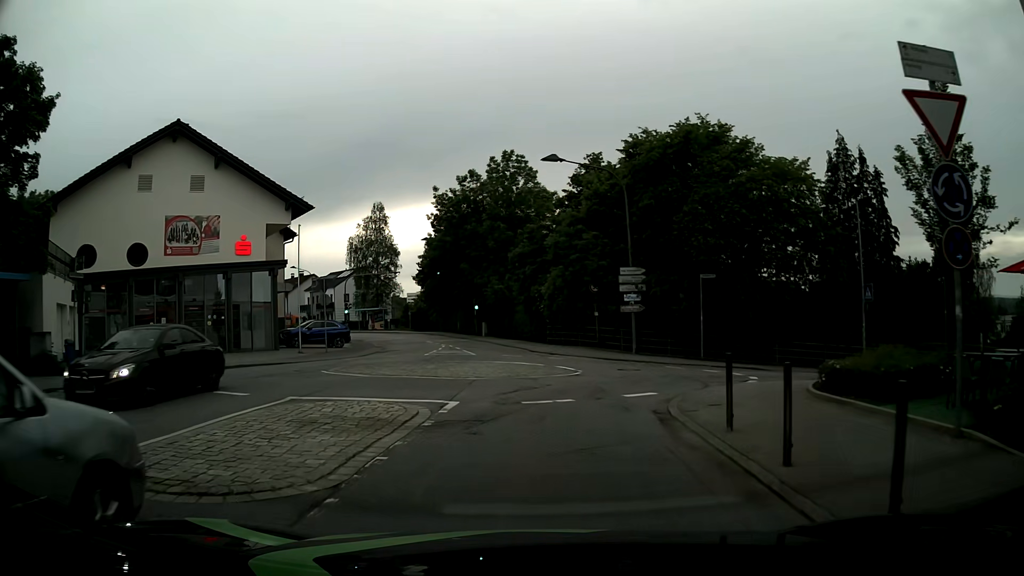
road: unclassified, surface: asphalt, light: Day
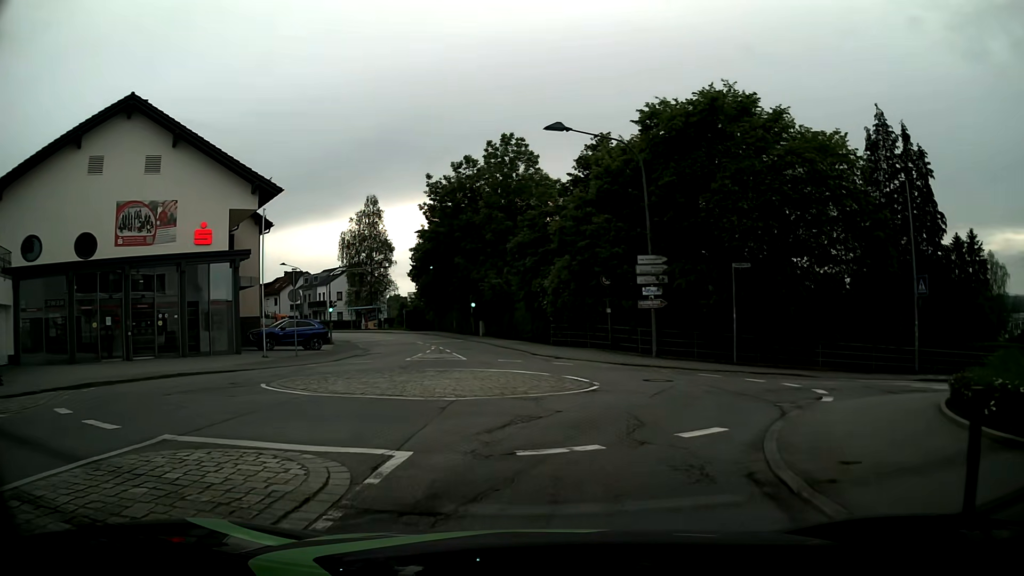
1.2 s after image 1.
(+0.1, +4.6) m; +1°
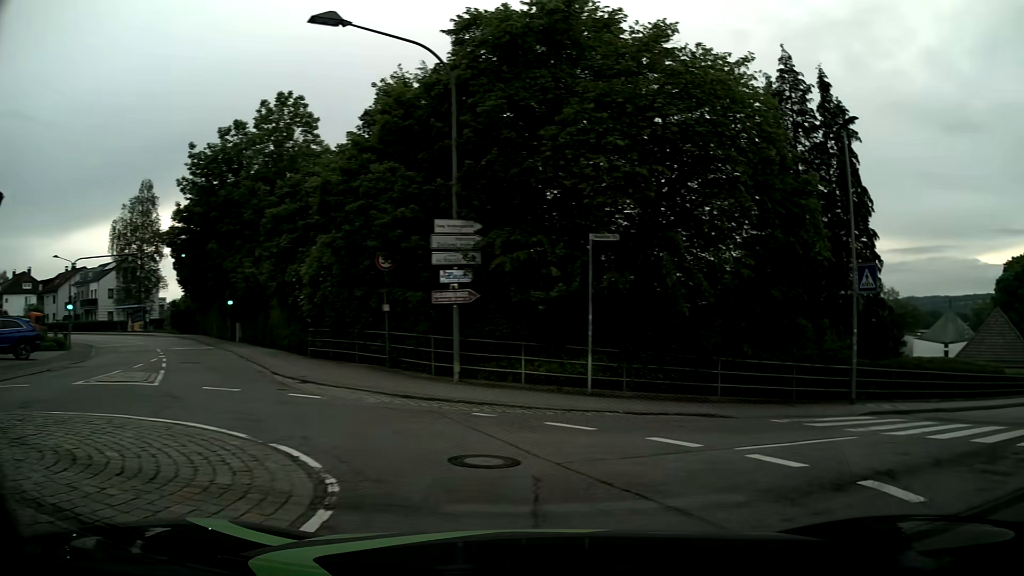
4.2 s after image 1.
(+0.6, +9.8) m; +17°
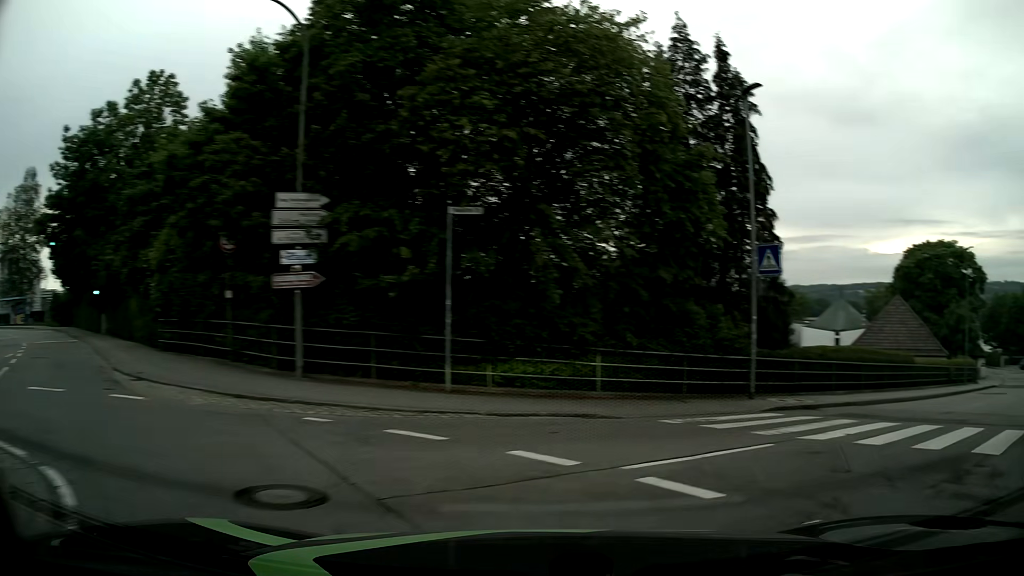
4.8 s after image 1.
(+0.2, +2.1) m; +11°
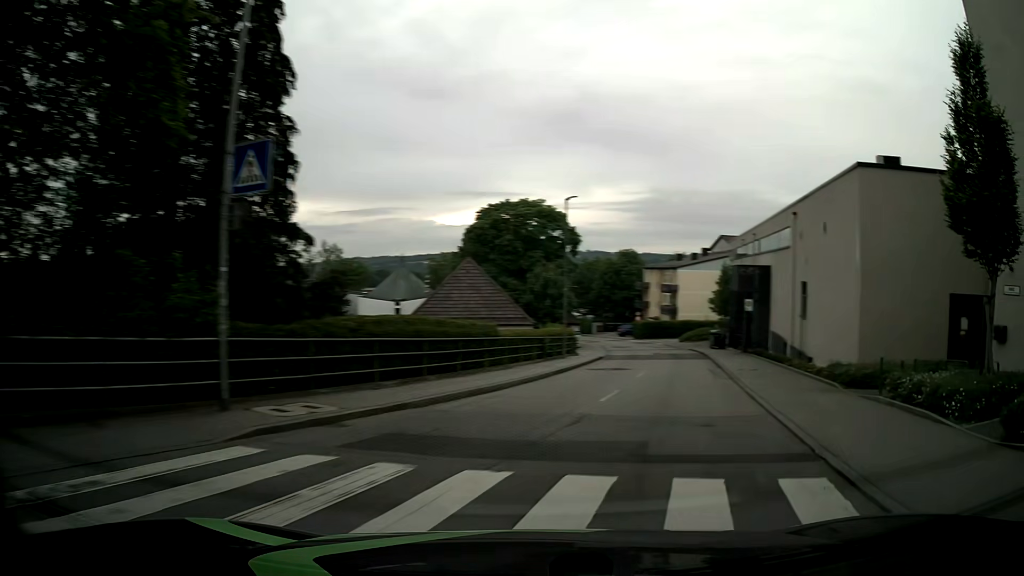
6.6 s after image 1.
(+2.6, +7.2) m; +36°
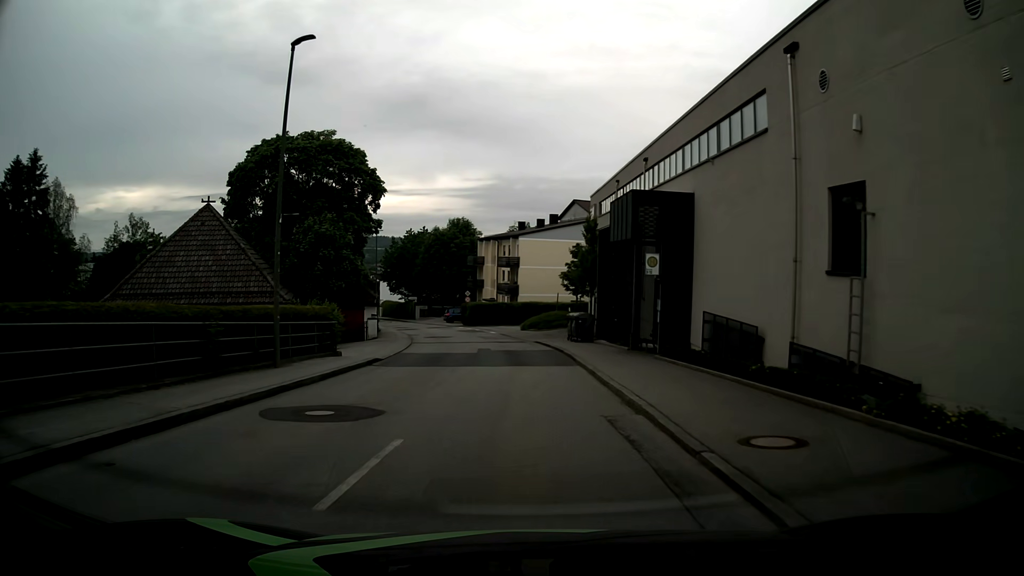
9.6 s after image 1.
(+4.0, +18.2) m; +14°
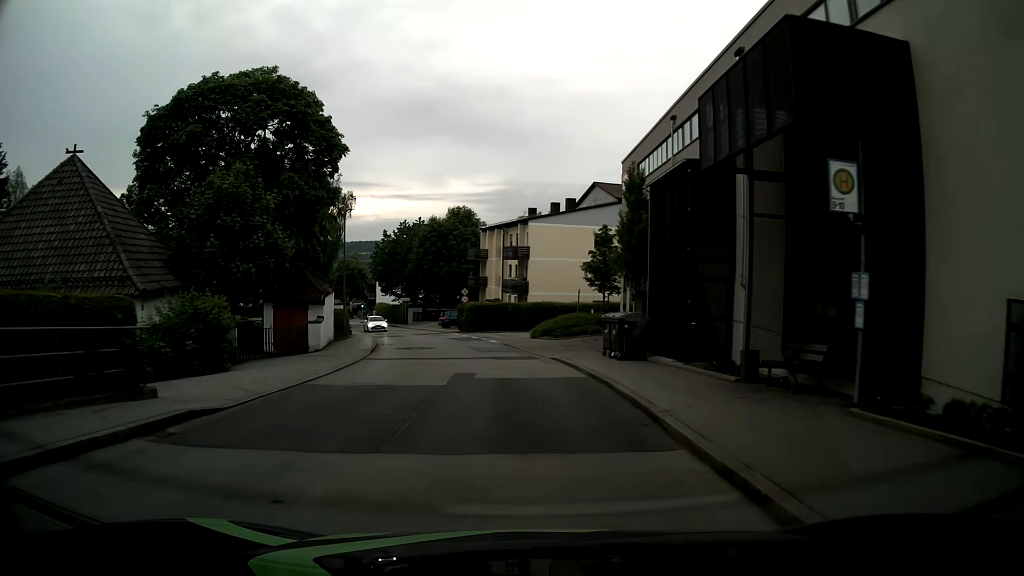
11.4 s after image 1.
(0.0, +12.9) m; 0°
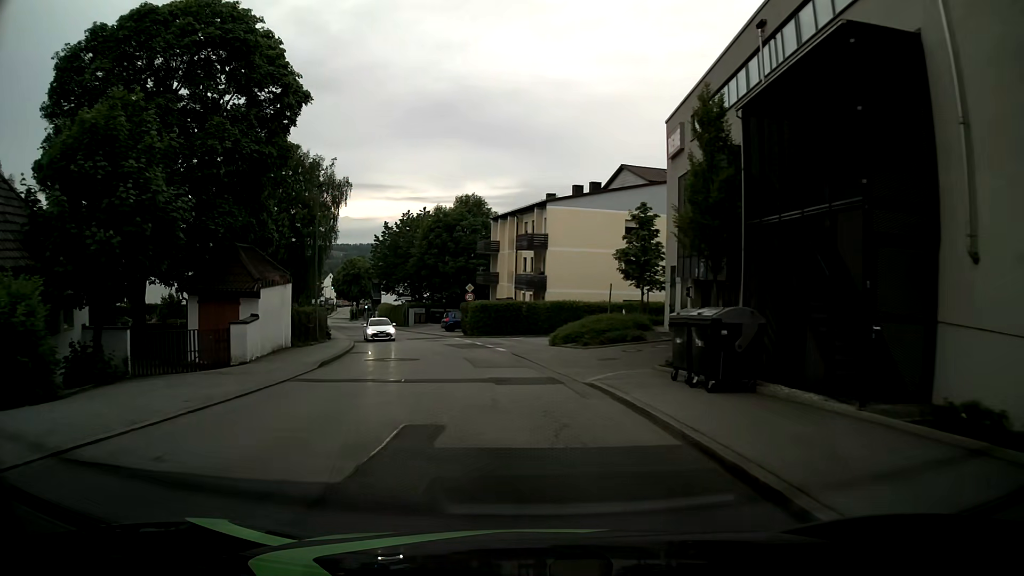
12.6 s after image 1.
(-0.1, +9.0) m; -2°
